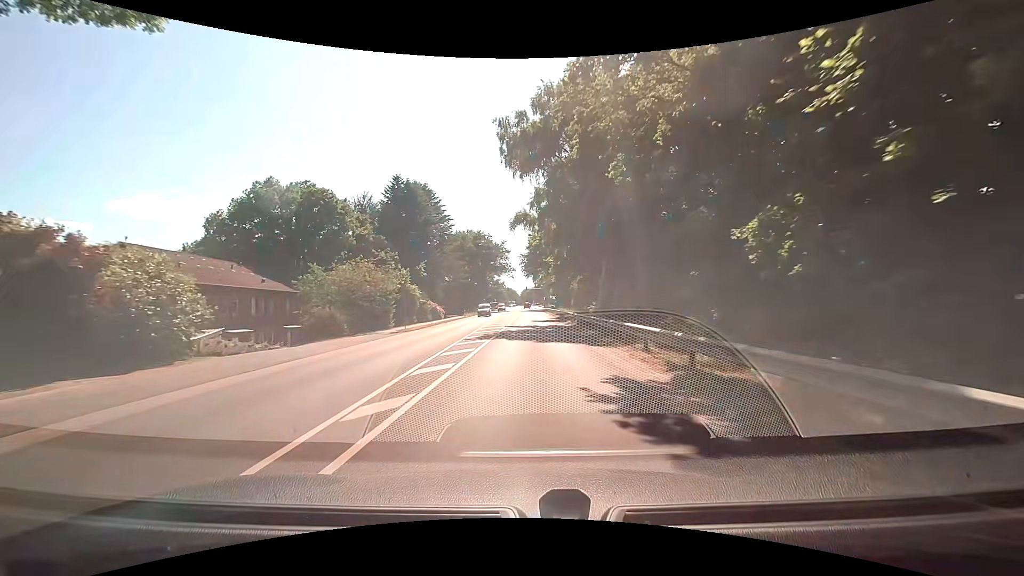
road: primary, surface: asphalt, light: Day
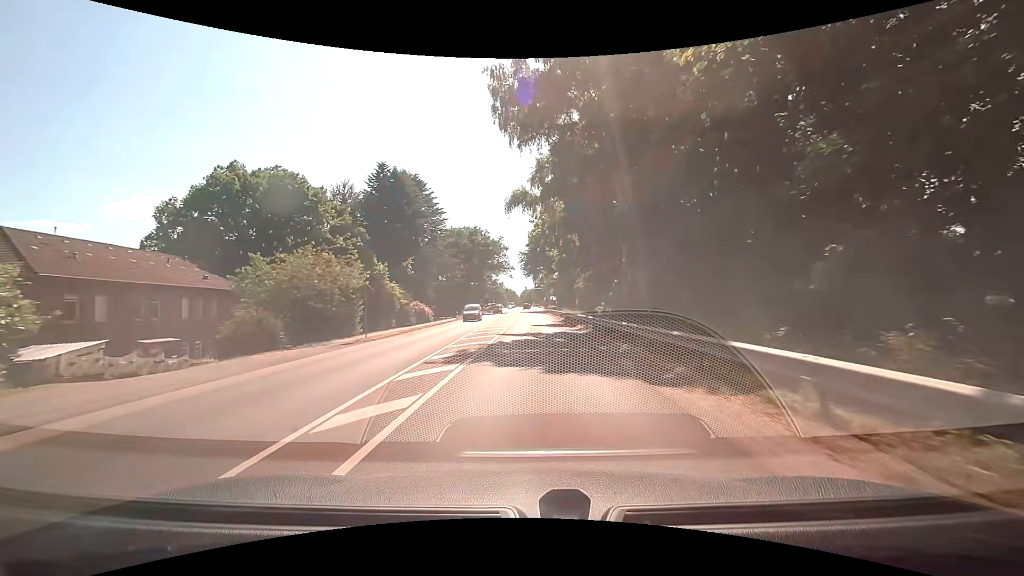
(0.0, +8.2) m; -1°
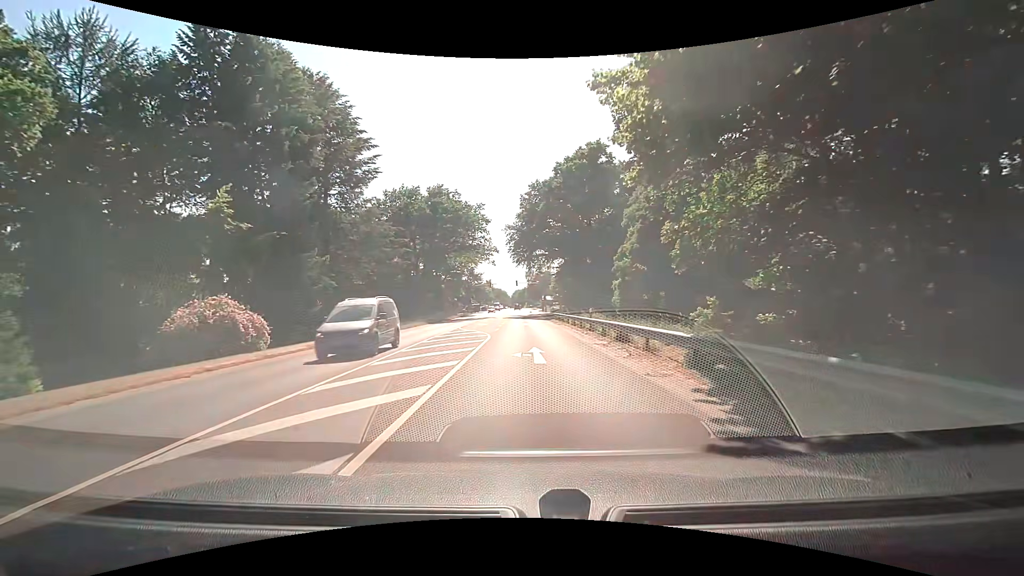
(+0.5, +39.3) m; +1°
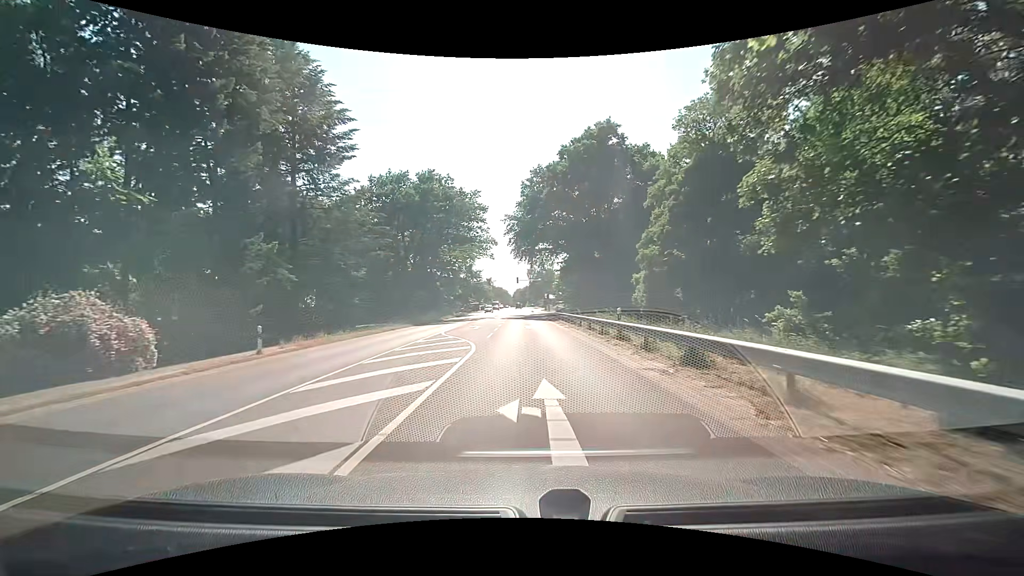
(+0.1, +7.7) m; 0°
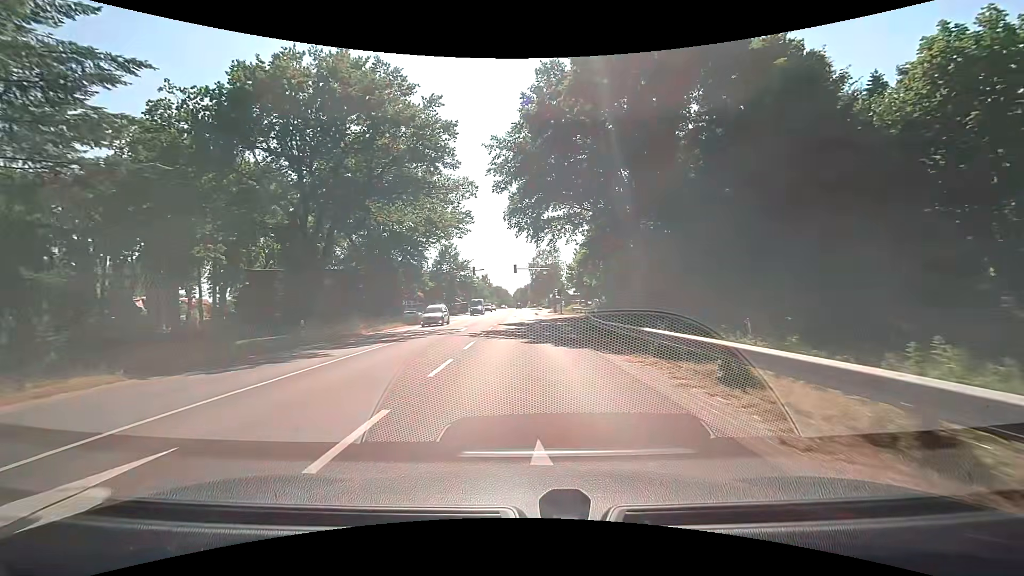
(-0.1, +30.6) m; 0°
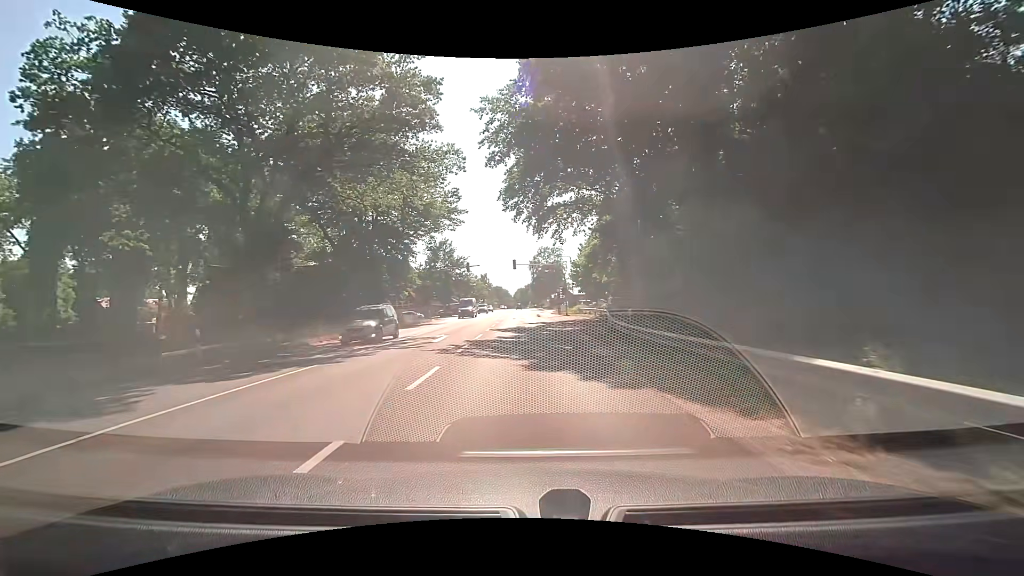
(0.0, +7.6) m; 0°
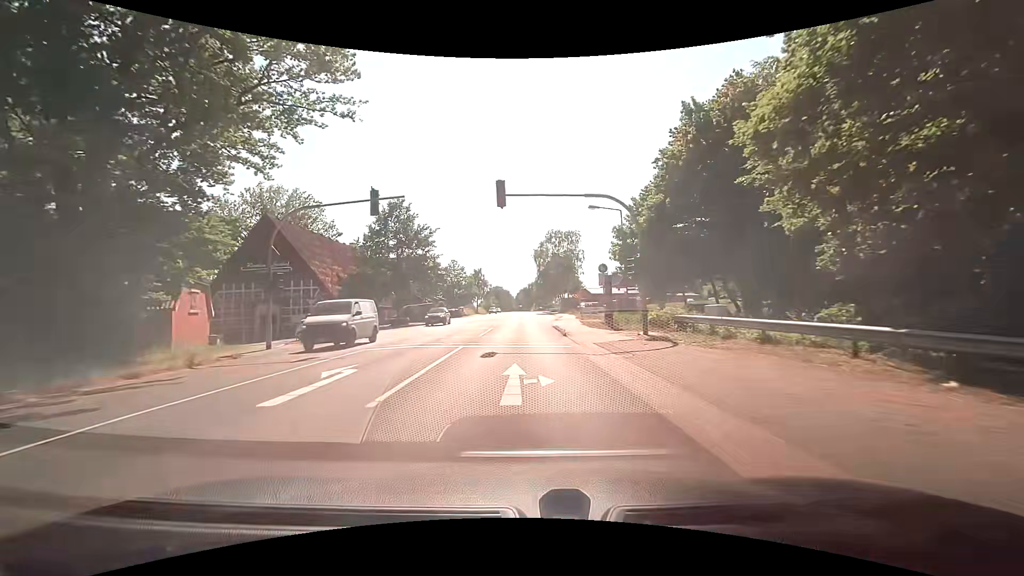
(-0.4, +38.0) m; -1°
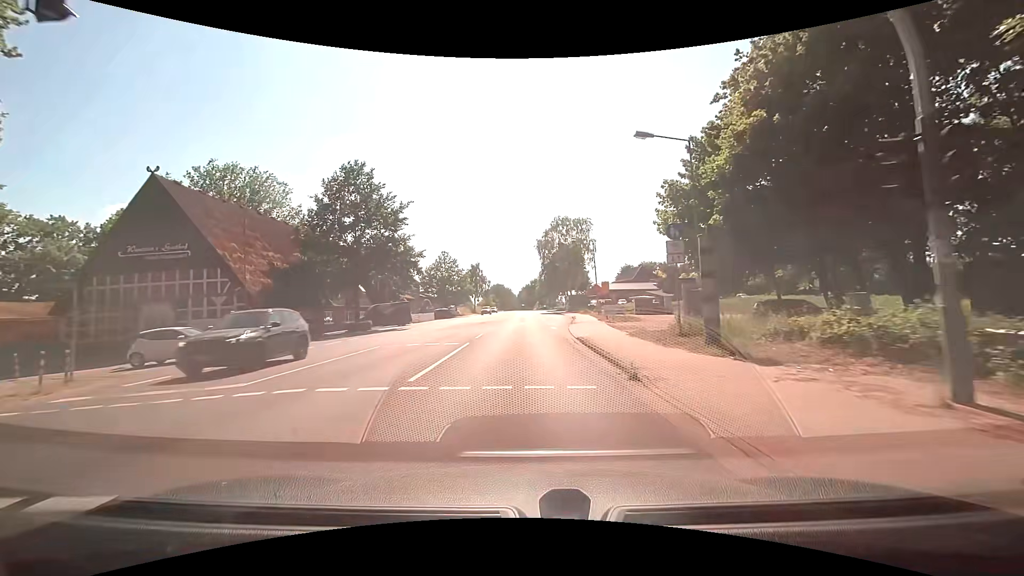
(+0.1, +15.2) m; +1°
(0, +10) (0, +20) (-1, +30) (-1, +40) (-1, +50) (-1, +60) (-1, +70) (-2, +80) (-2, +90) (-2, +100) m
